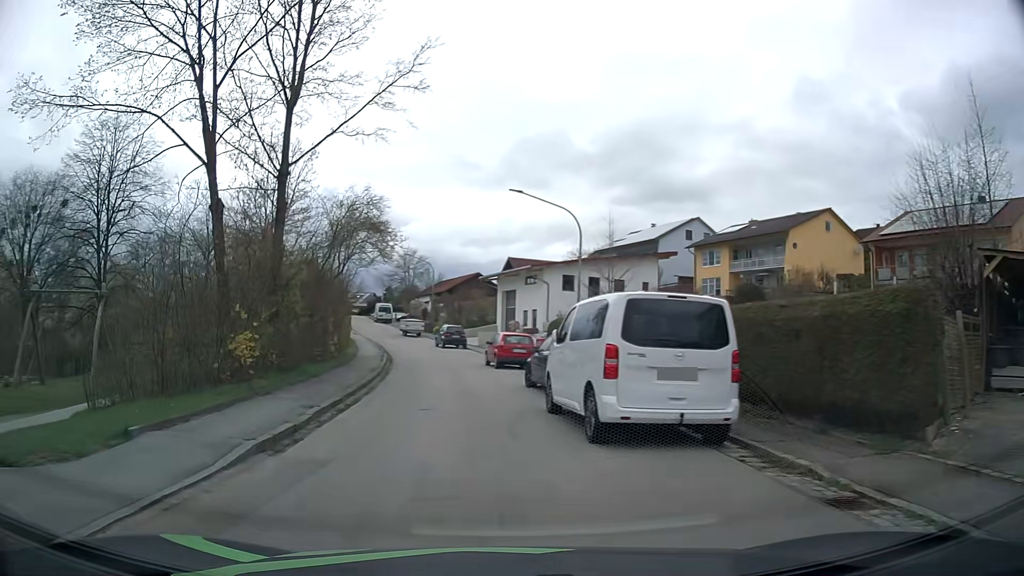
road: residential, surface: asphalt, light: Day
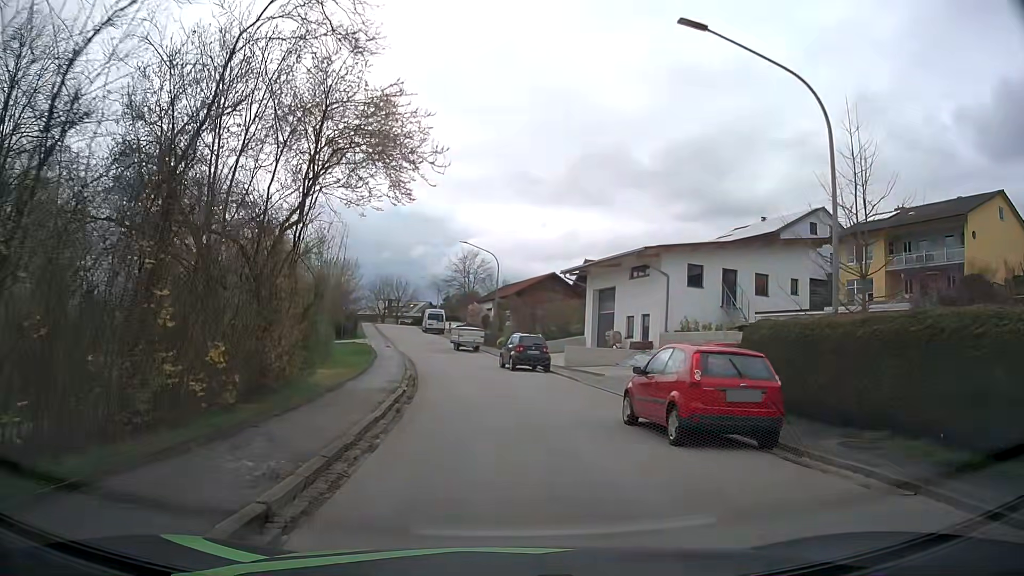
(-2.1, +17.2) m; -6°
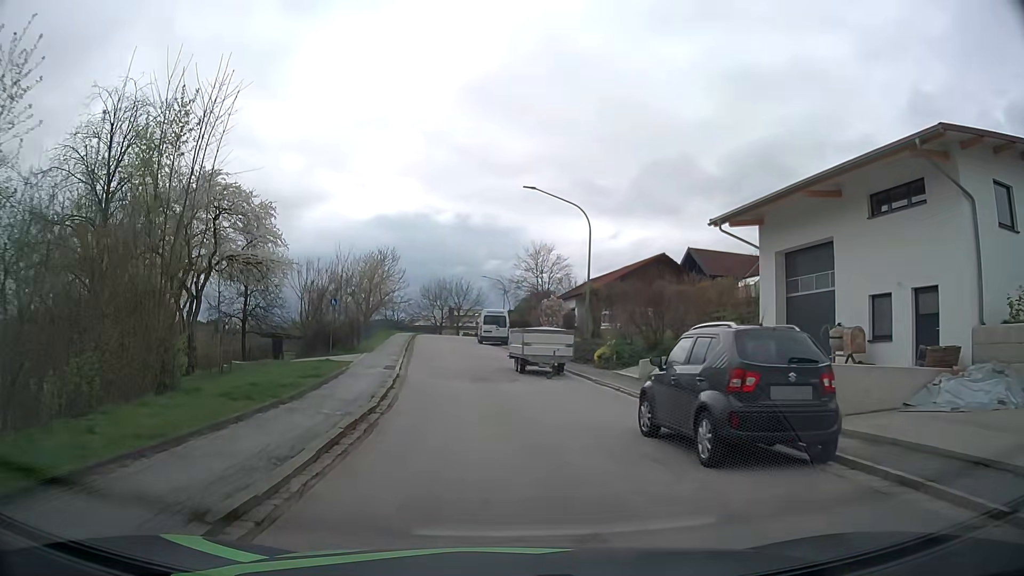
(-1.0, +21.2) m; -7°
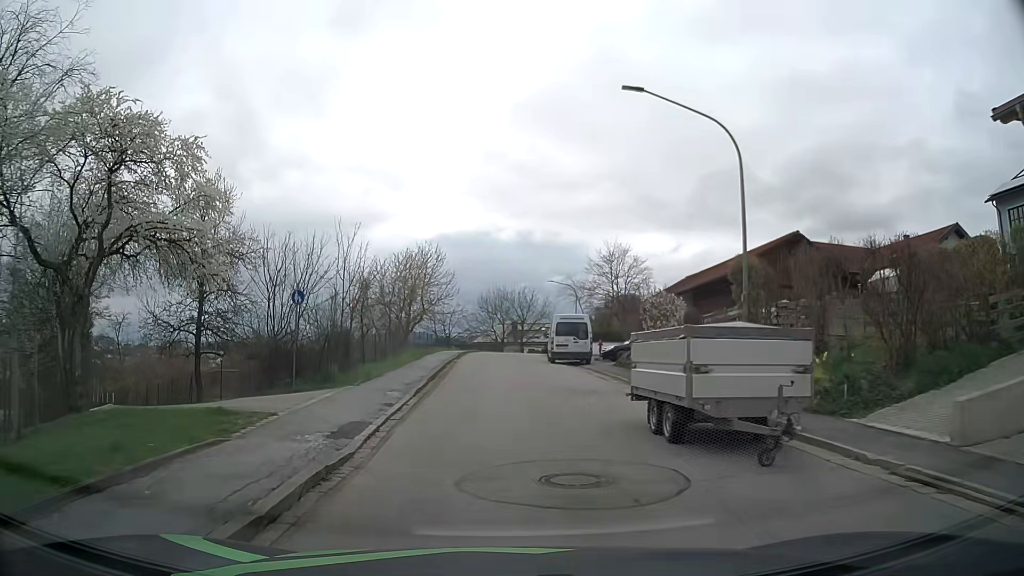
(-0.5, +13.7) m; -5°
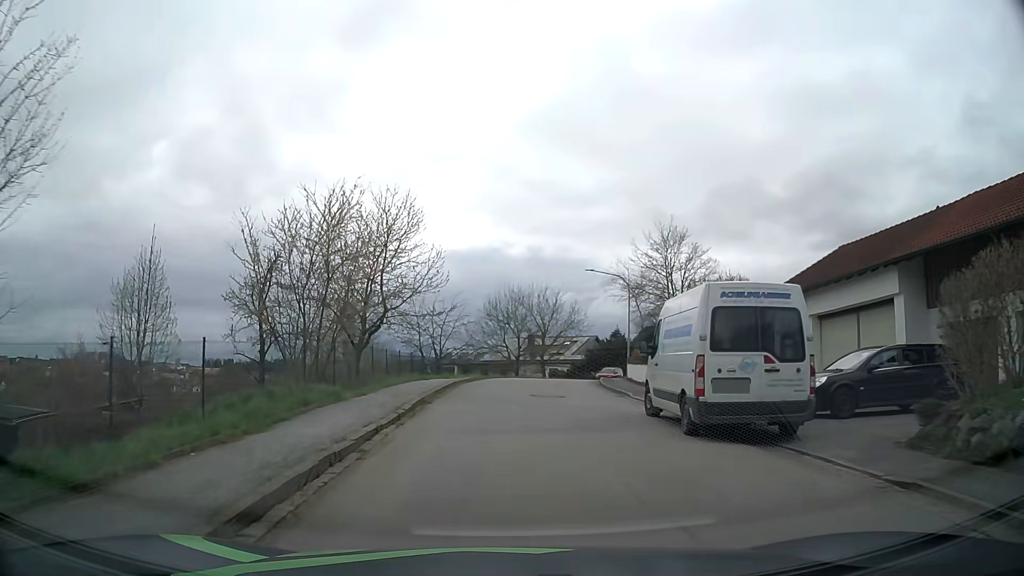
(-0.5, +22.9) m; -1°
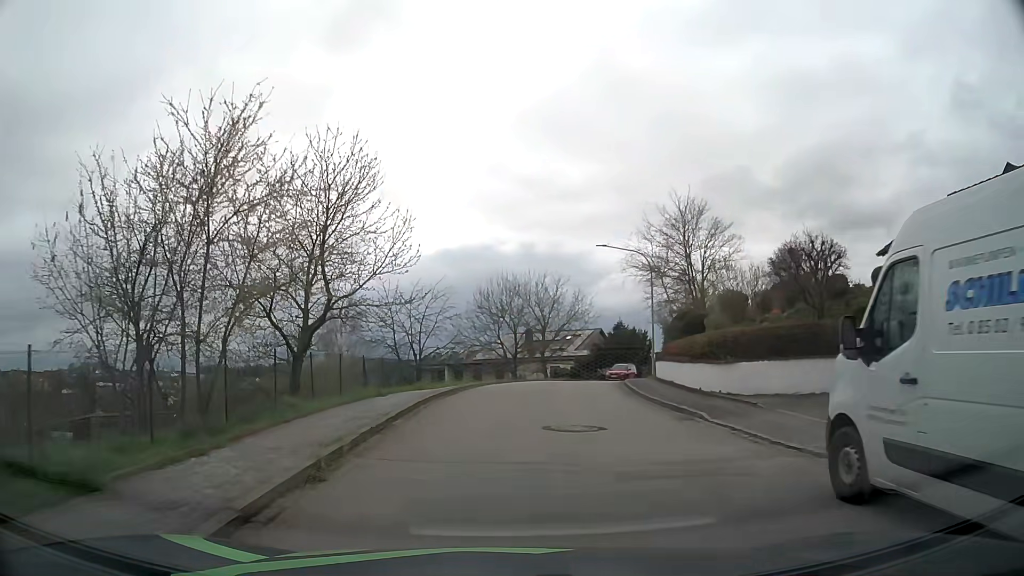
(0.0, +9.1) m; 0°
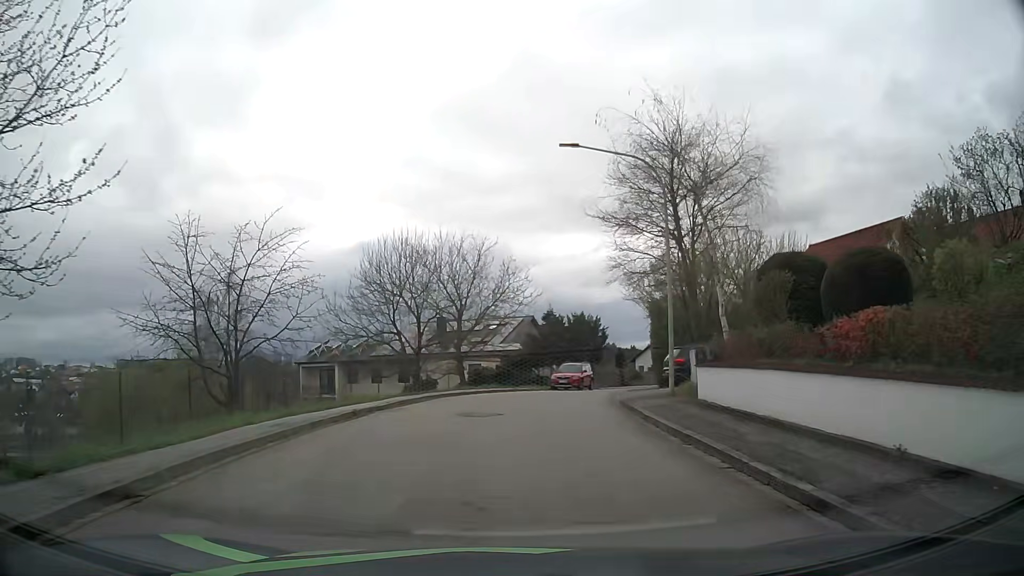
(+0.8, +18.0) m; +6°
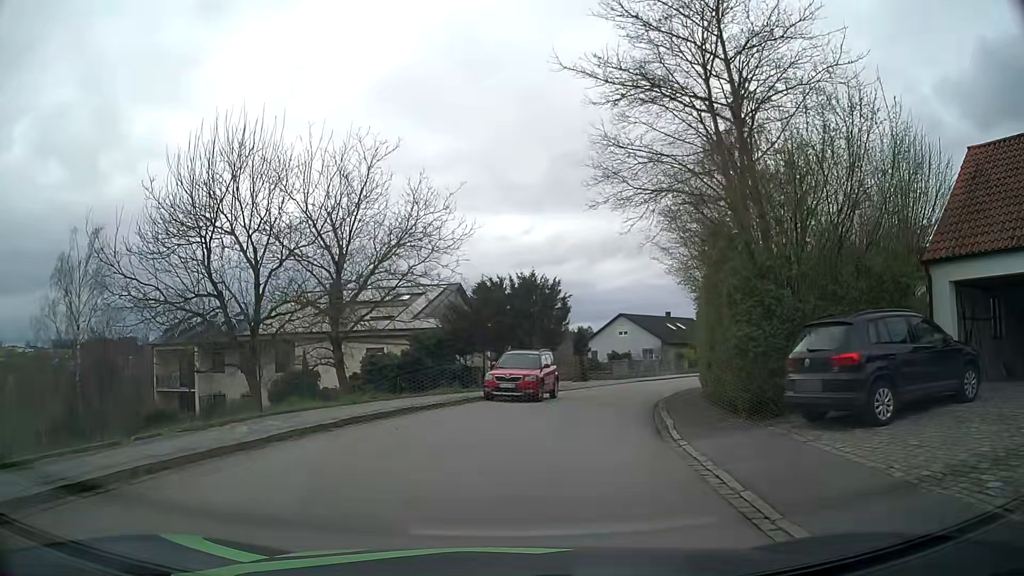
(+0.9, +17.5) m; +5°
(0, +10) (+2, +20) (+5, +29) (+9, +39) (+14, +47) (+20, +56) (+26, +63) (+33, +70) (+40, +78) (+47, +85) m
